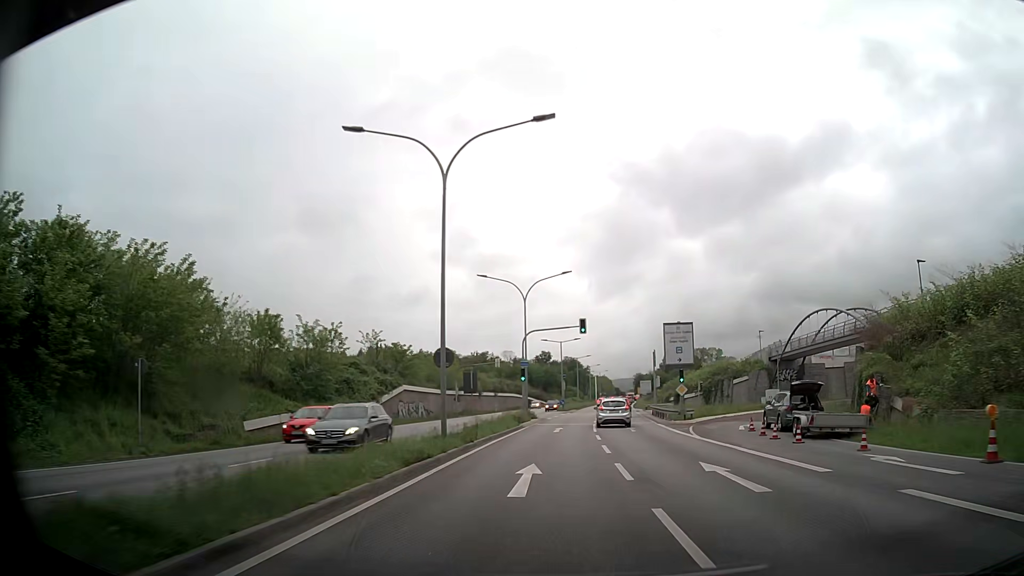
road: trunk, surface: asphalt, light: Day
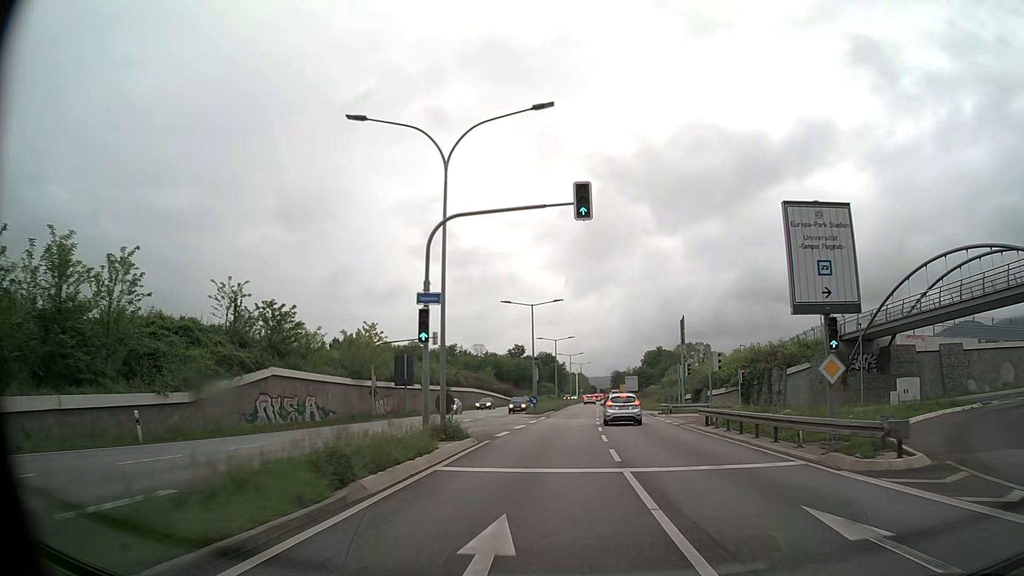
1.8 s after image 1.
(+0.7, +26.6) m; +2°
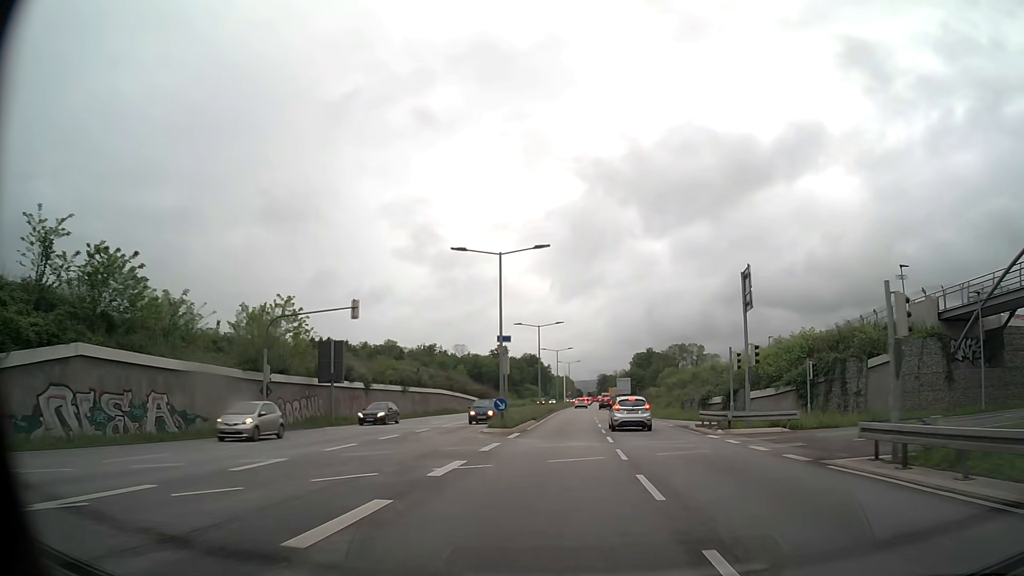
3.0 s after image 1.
(+0.2, +17.3) m; +1°
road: primary
(0, +10) (0, +20) (+1, +30) (+1, +40) (+1, +50) (+2, +60) (+2, +70) (+3, +80) (+4, +90) (+4, +100) m
